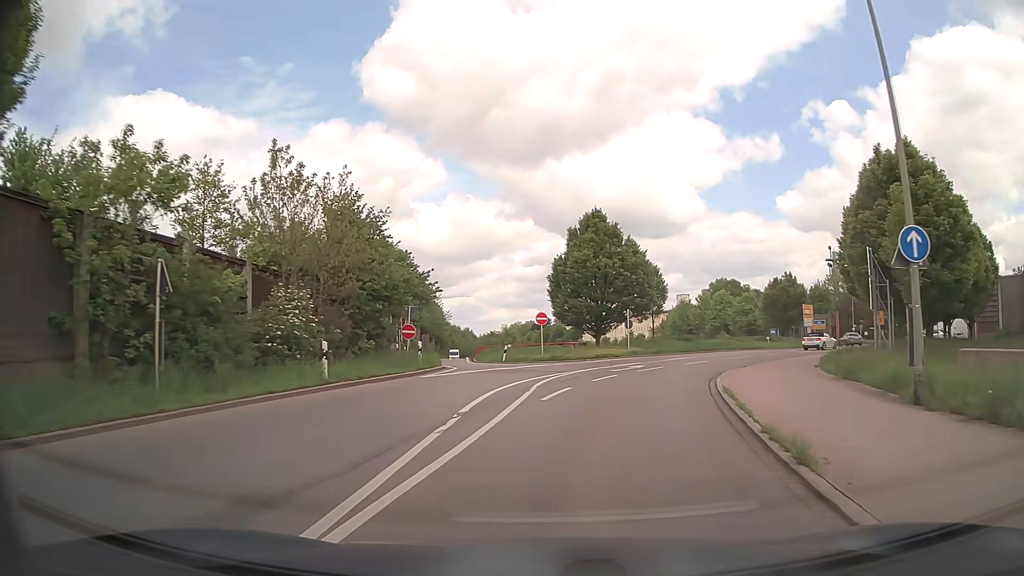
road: secondary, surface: asphalt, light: Day
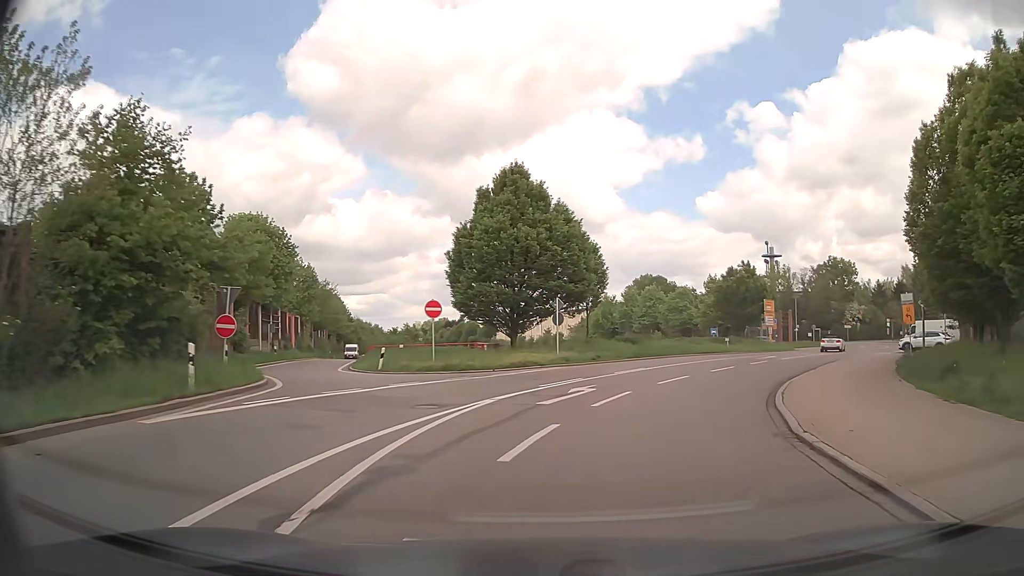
(+0.6, +12.3) m; +7°
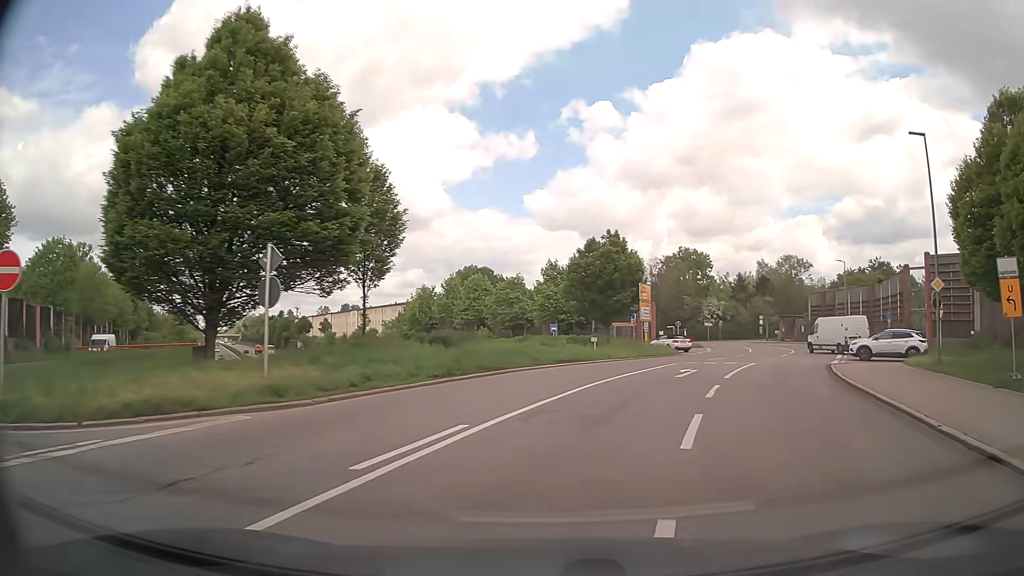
(+2.1, +16.8) m; +15°
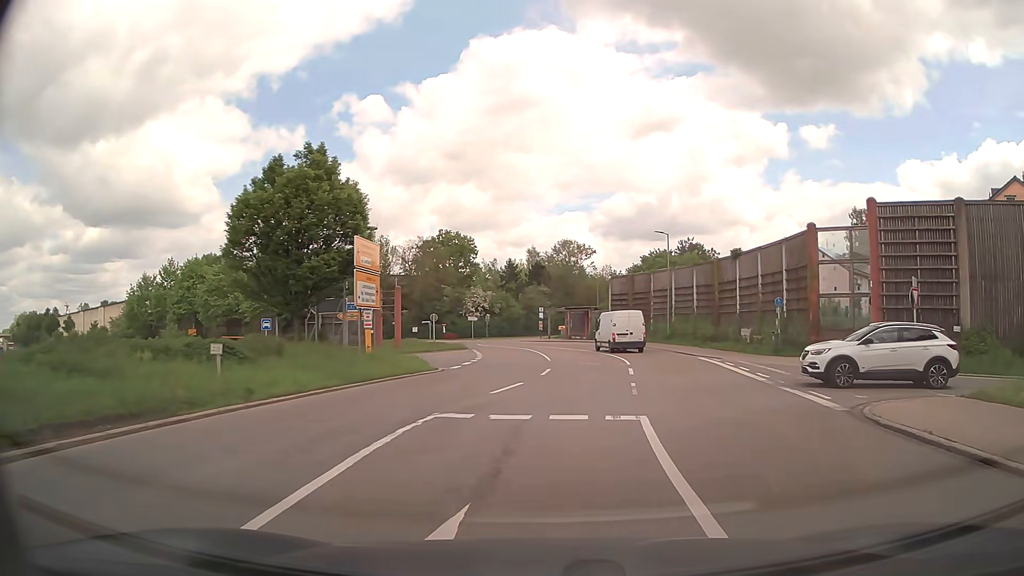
(+3.4, +19.3) m; +21°
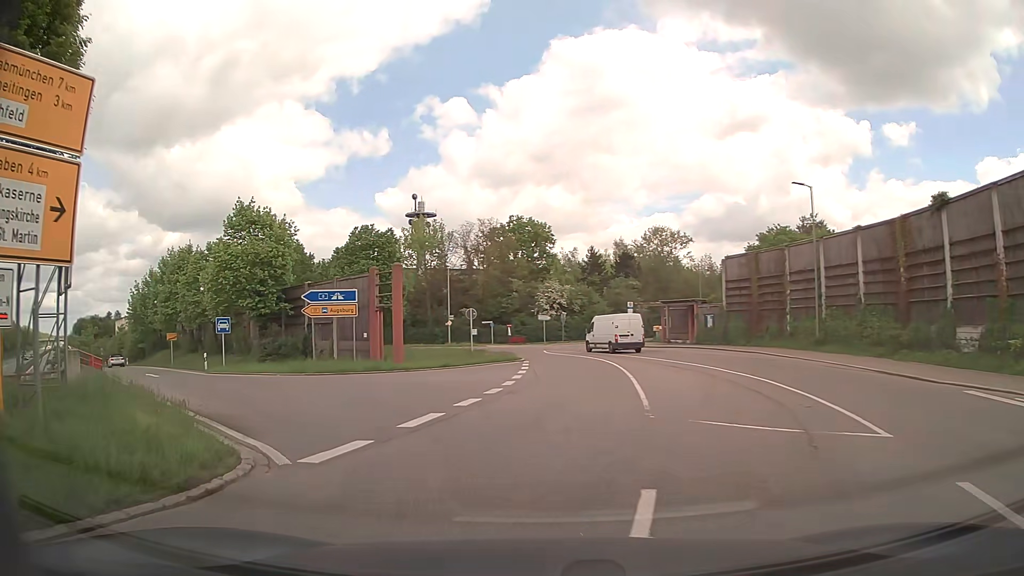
(+0.1, +18.4) m; -7°
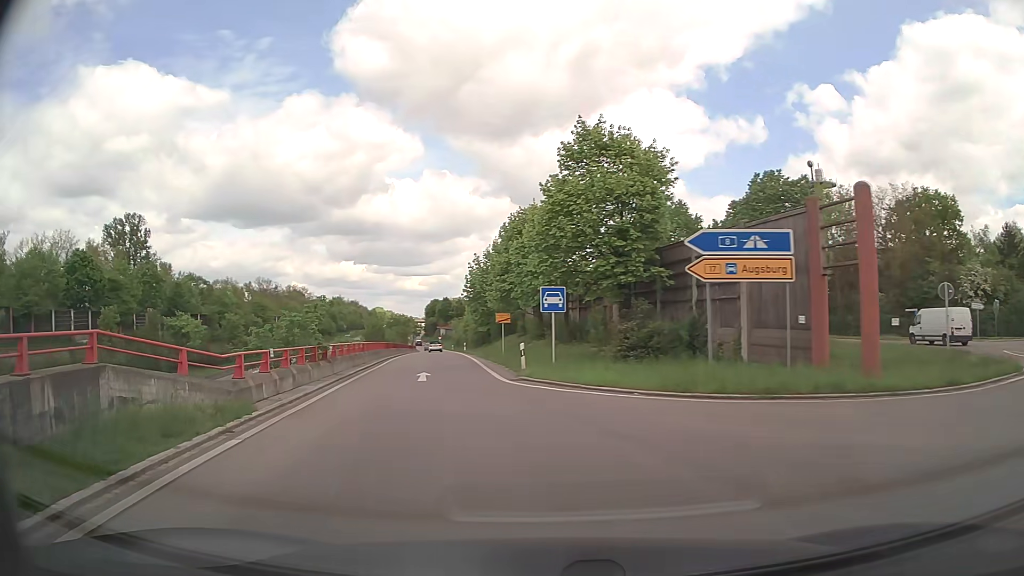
(-4.4, +14.1) m; -33°
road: trunk_link
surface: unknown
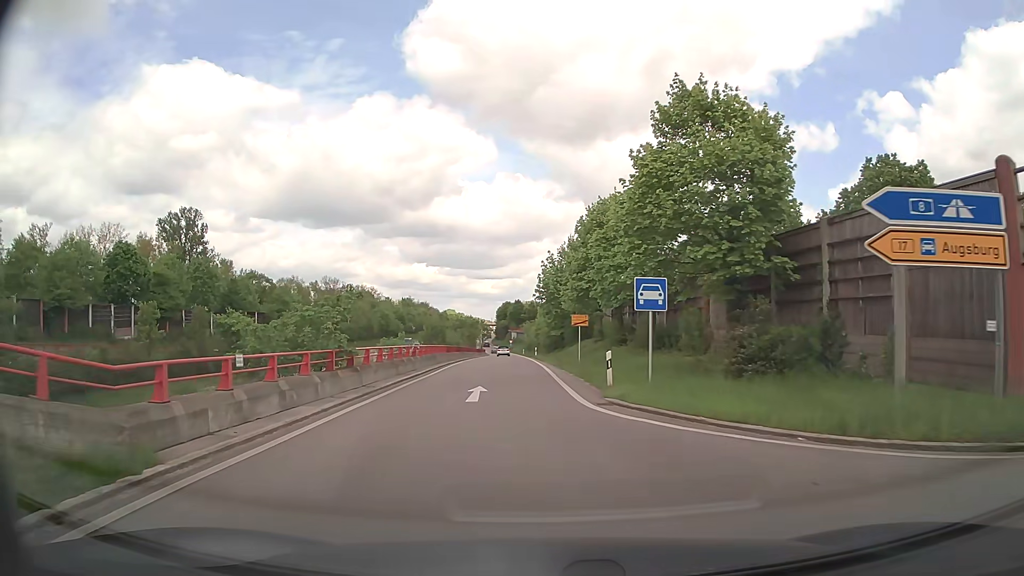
(-0.5, +5.7) m; -8°
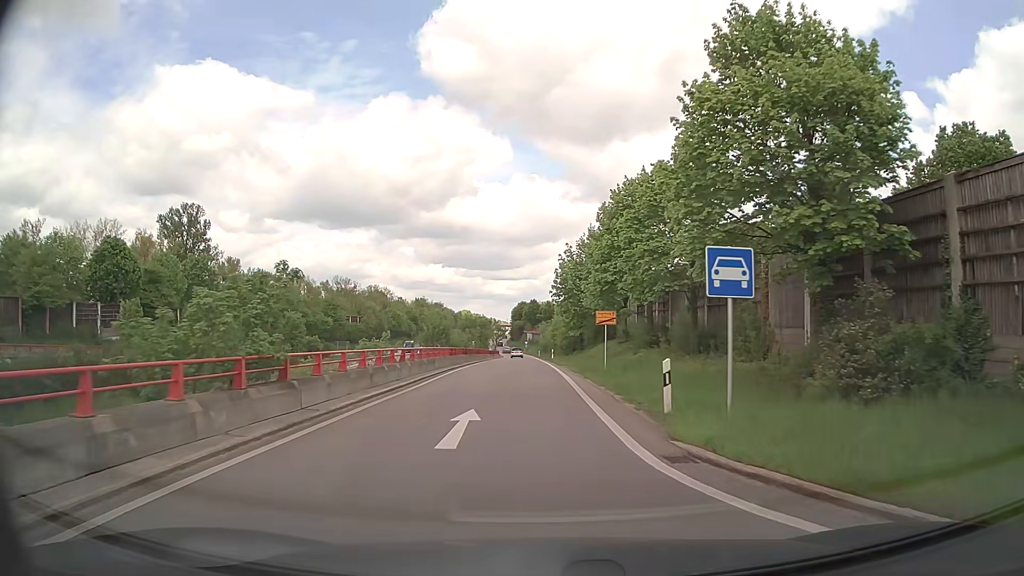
(-0.1, +6.2) m; -1°
(0, +10) (0, +20) (-1, +30) (-1, +40) (-2, +50) (-2, +60) (-2, +70) (-2, +80) (-3, +90) (-3, +100) m
